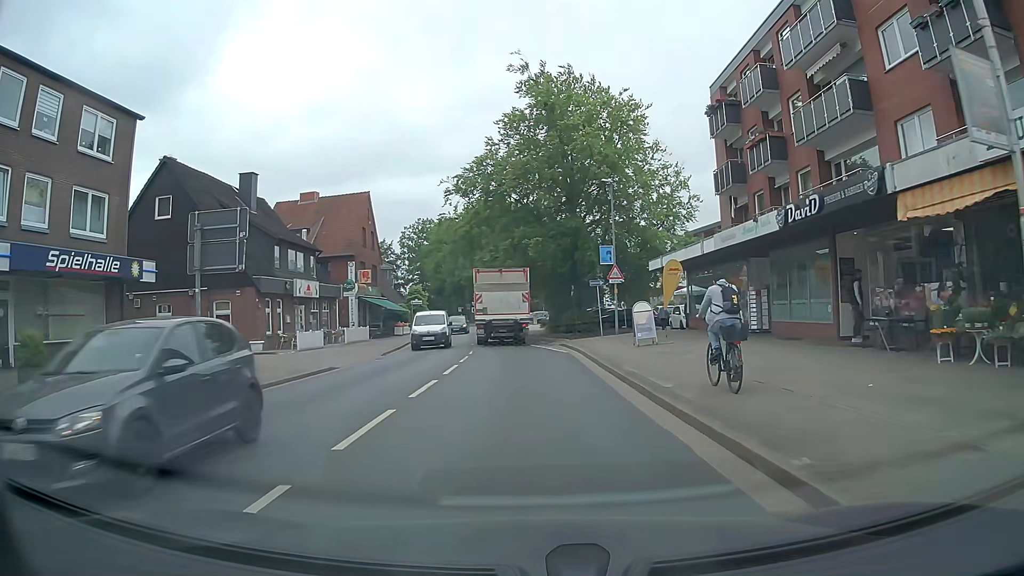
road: tertiary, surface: asphalt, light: Day
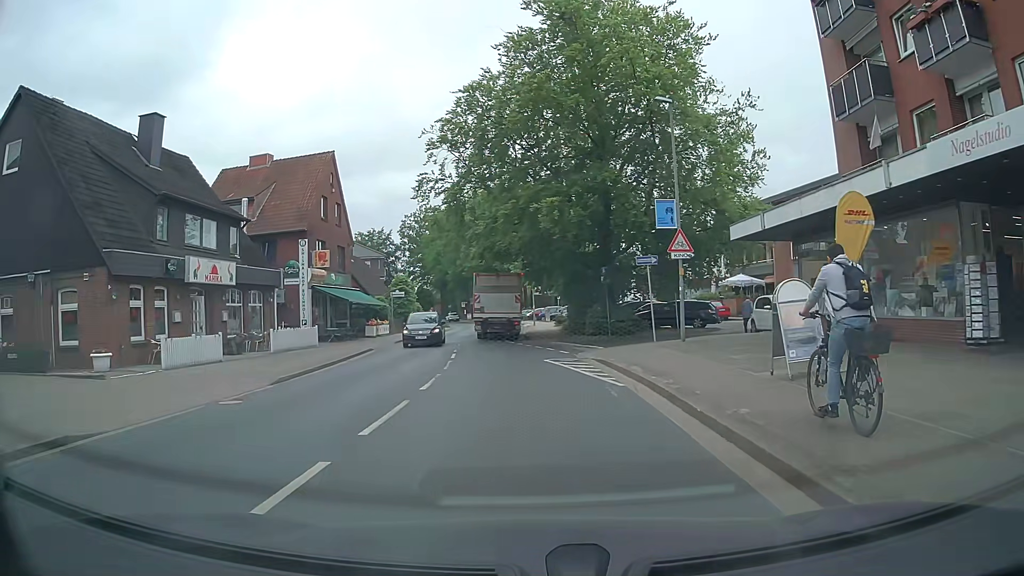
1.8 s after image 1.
(0.0, +12.8) m; 0°
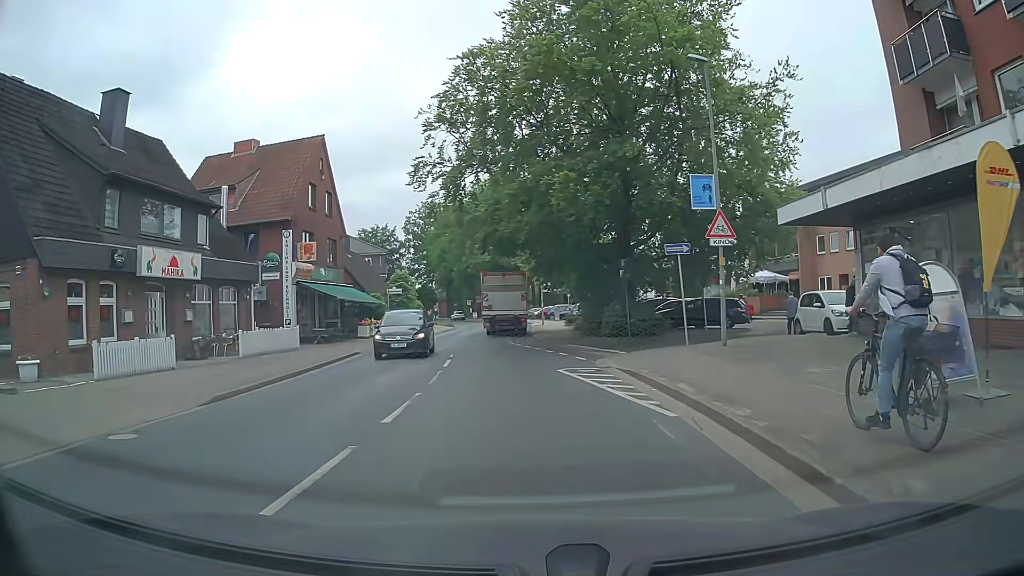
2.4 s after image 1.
(0.0, +3.7) m; 0°
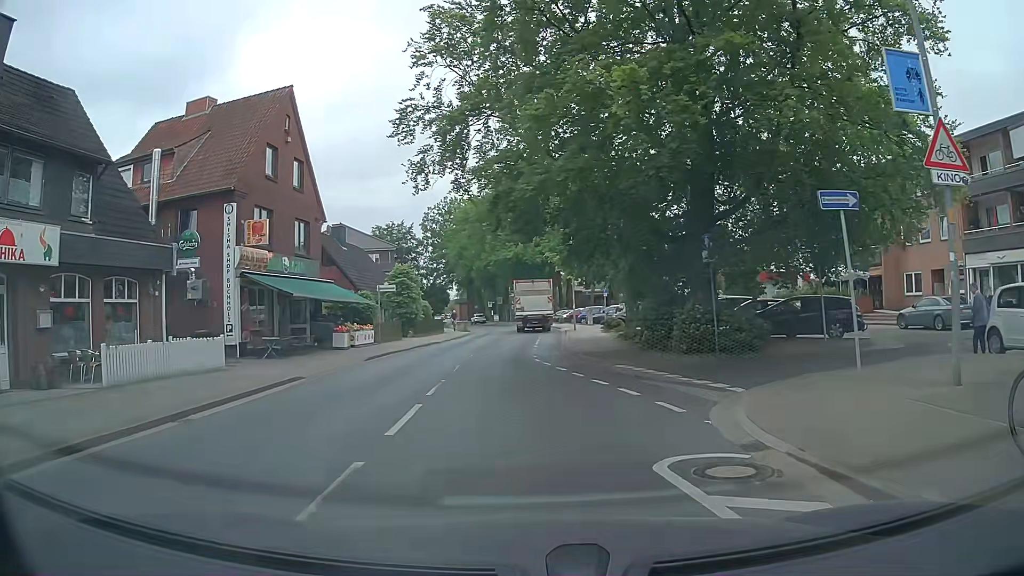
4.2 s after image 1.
(-0.3, +9.4) m; -3°
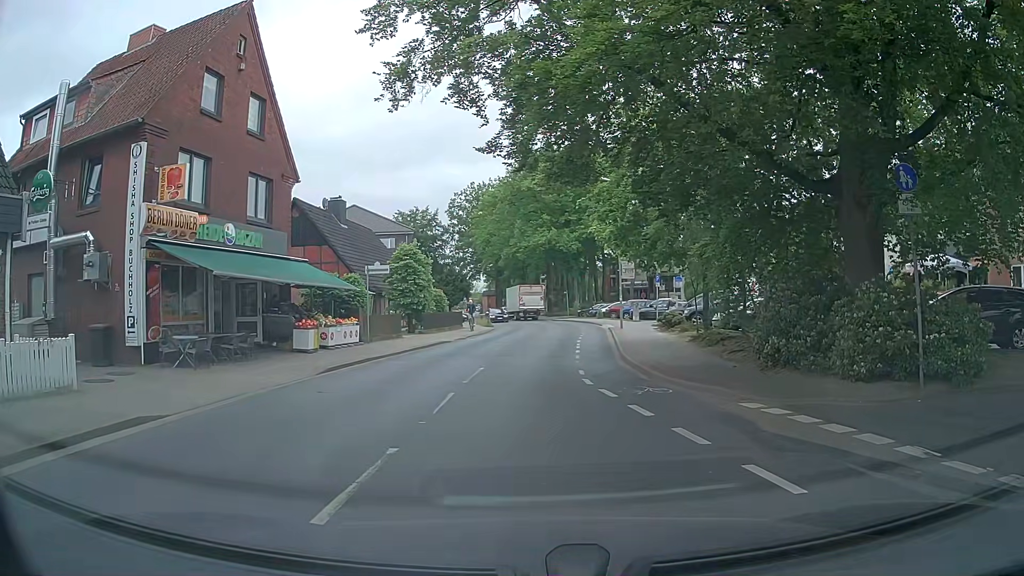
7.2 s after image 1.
(-0.1, +8.1) m; -4°
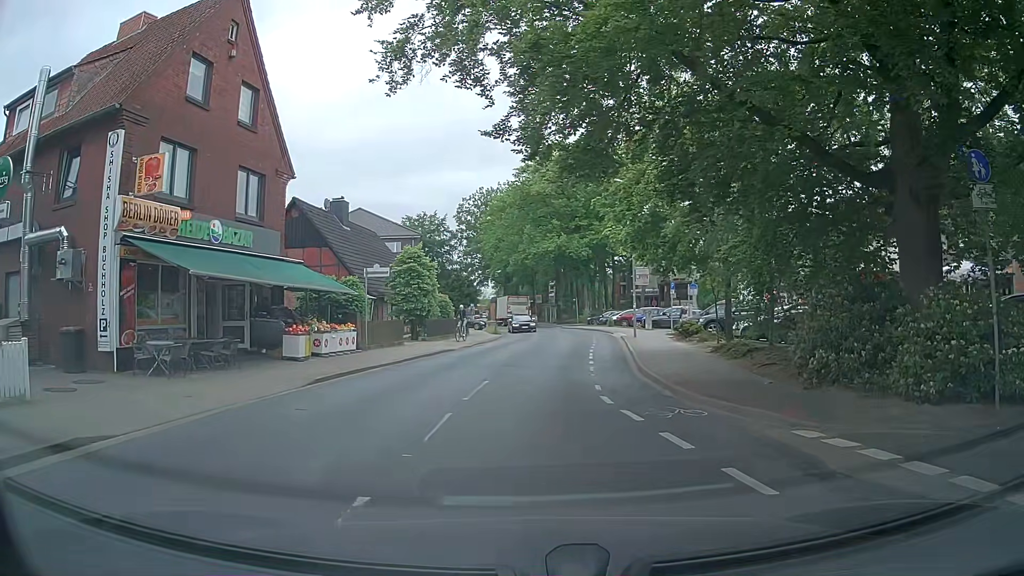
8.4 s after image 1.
(+0.1, +1.9) m; +1°
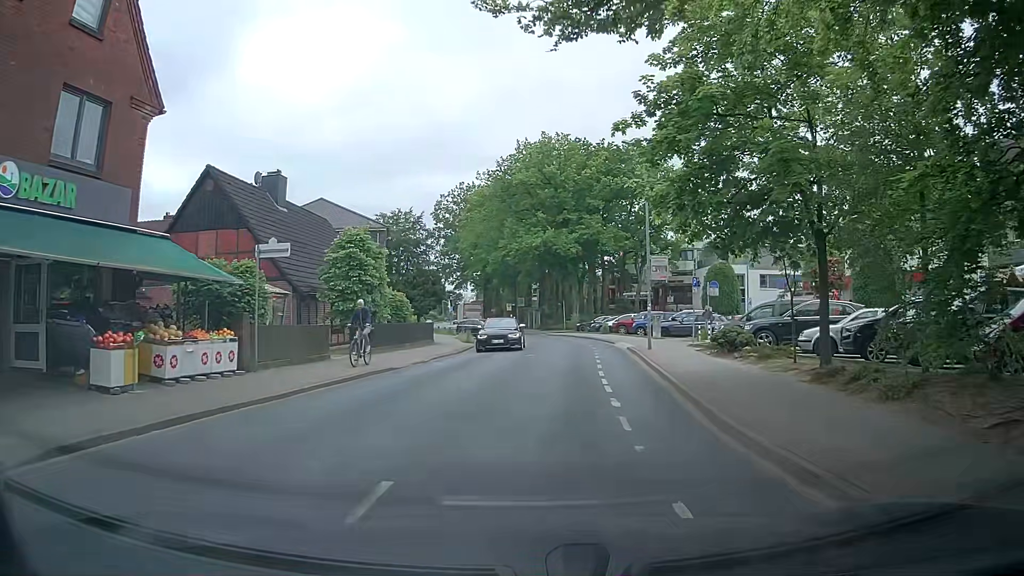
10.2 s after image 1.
(0.0, +9.0) m; +1°
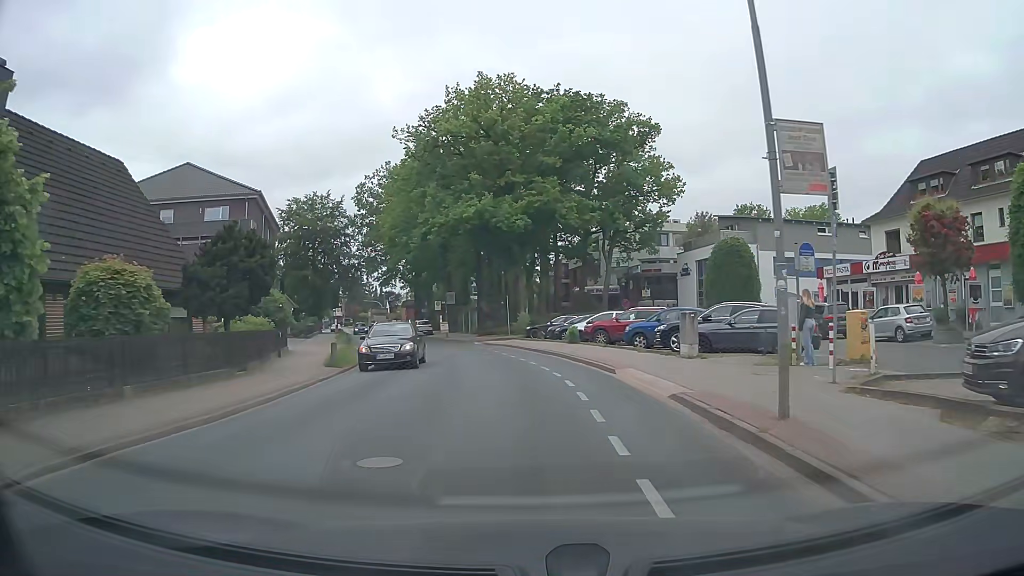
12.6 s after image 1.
(+1.0, +18.2) m; +5°
(0, +10) (-1, +20) (-3, +30) (-5, +40) (-8, +49) (-11, +59) (-14, +68) (-17, +78) (-19, +87) (-22, +97) m
